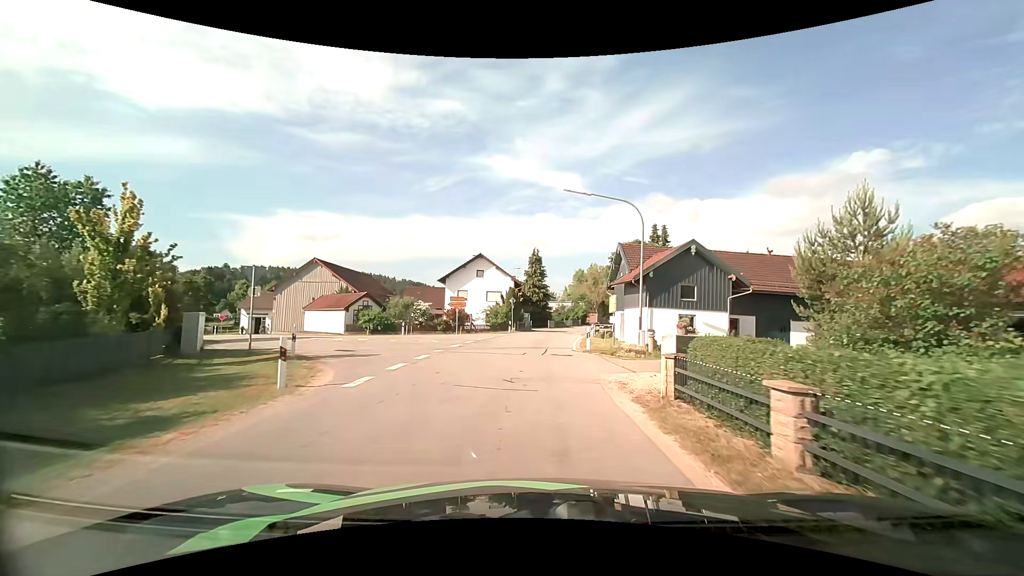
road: tertiary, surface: asphalt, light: Day
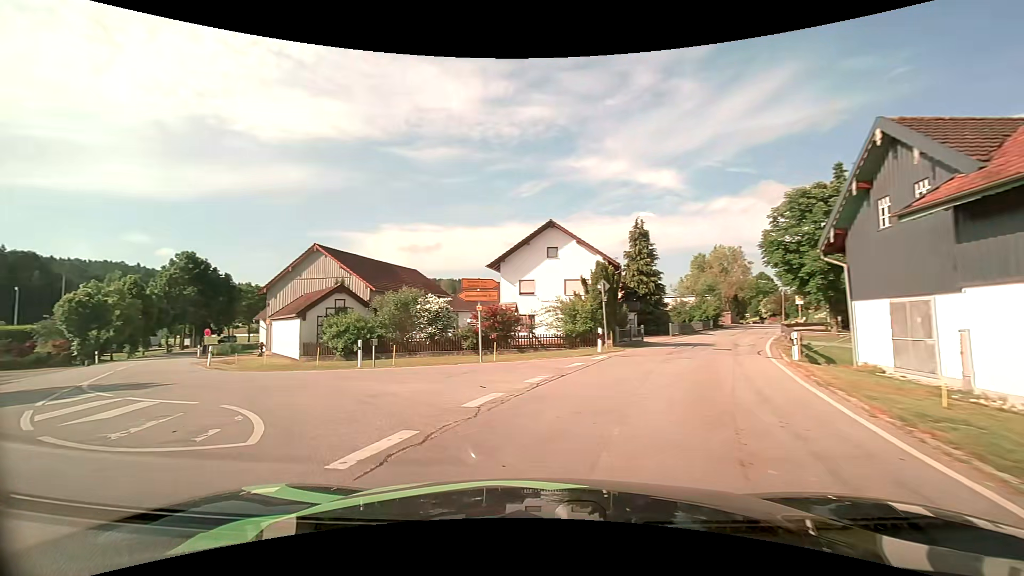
(-0.3, +20.4) m; -11°
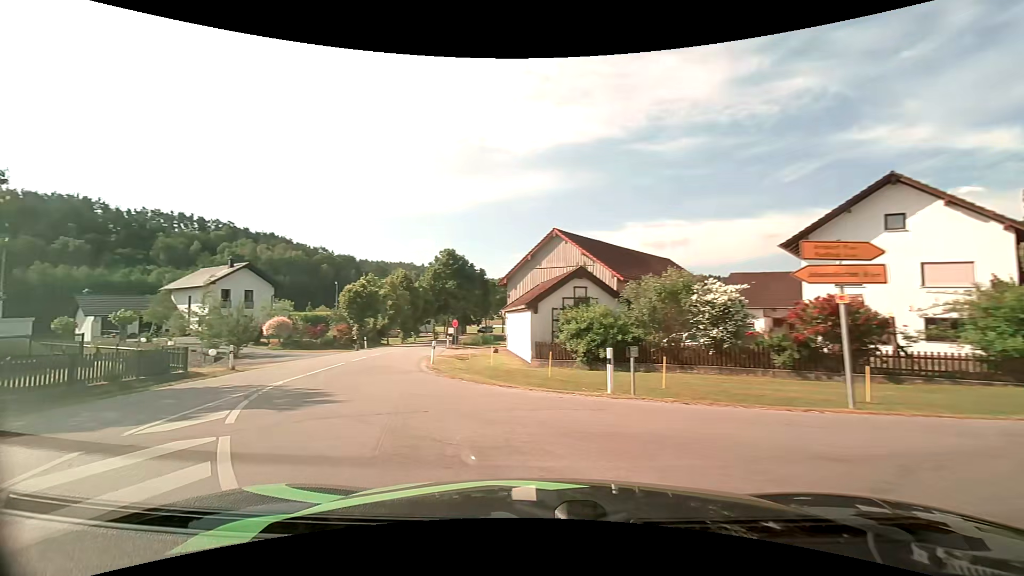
(-1.7, +7.0) m; -27°
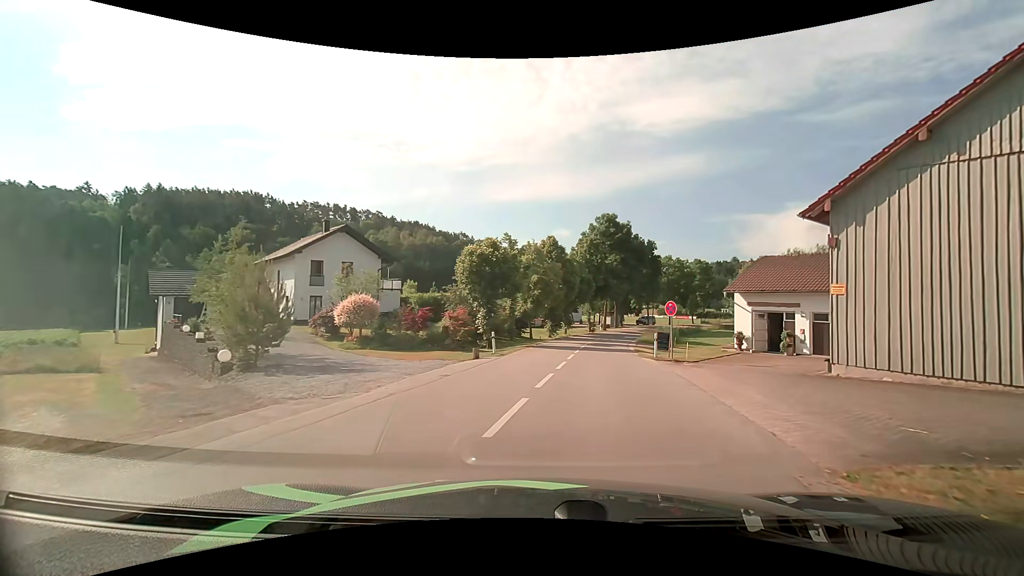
(-6.4, +20.5) m; -17°
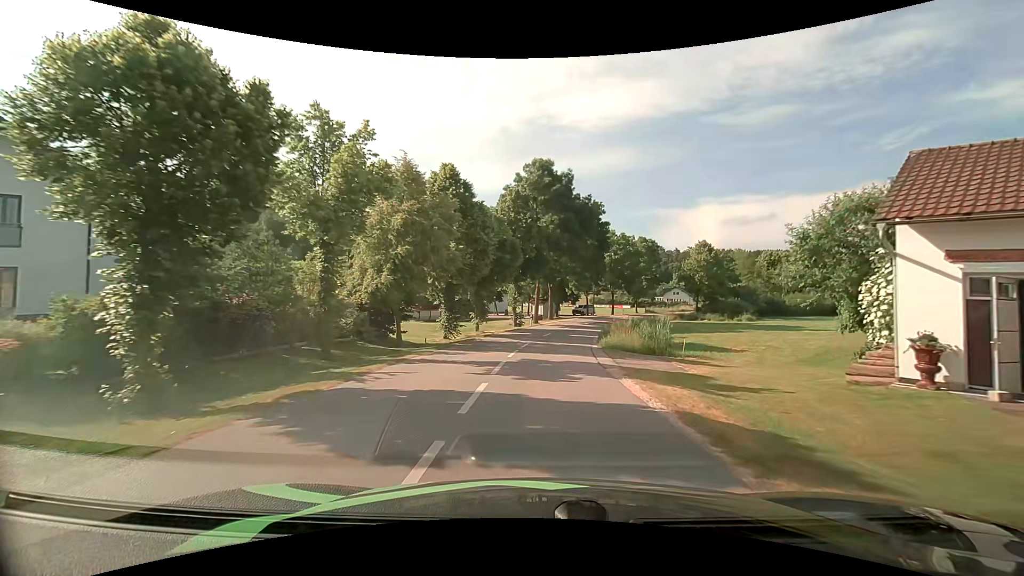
(+2.1, +21.3) m; +8°
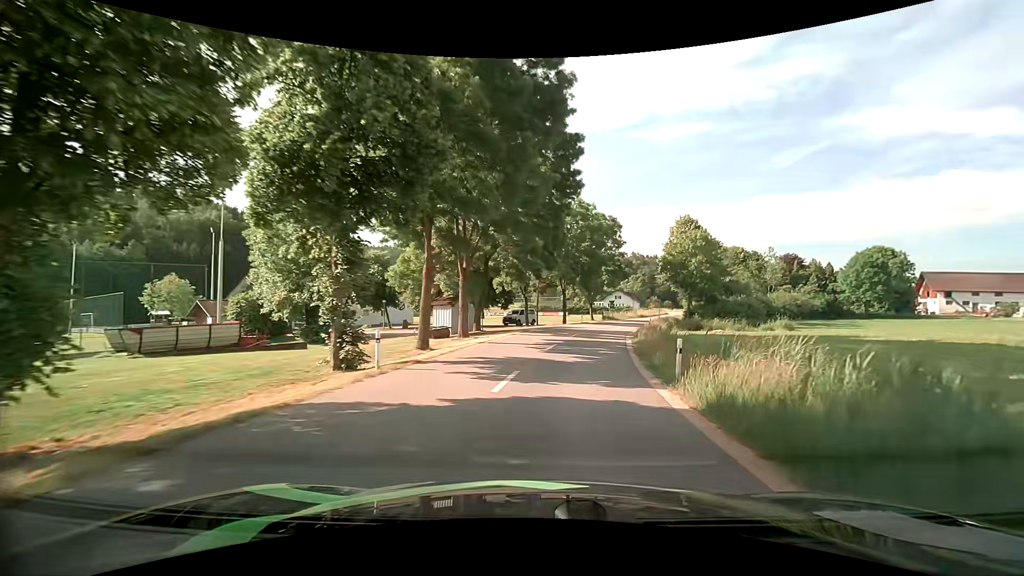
(+1.2, +29.7) m; +7°
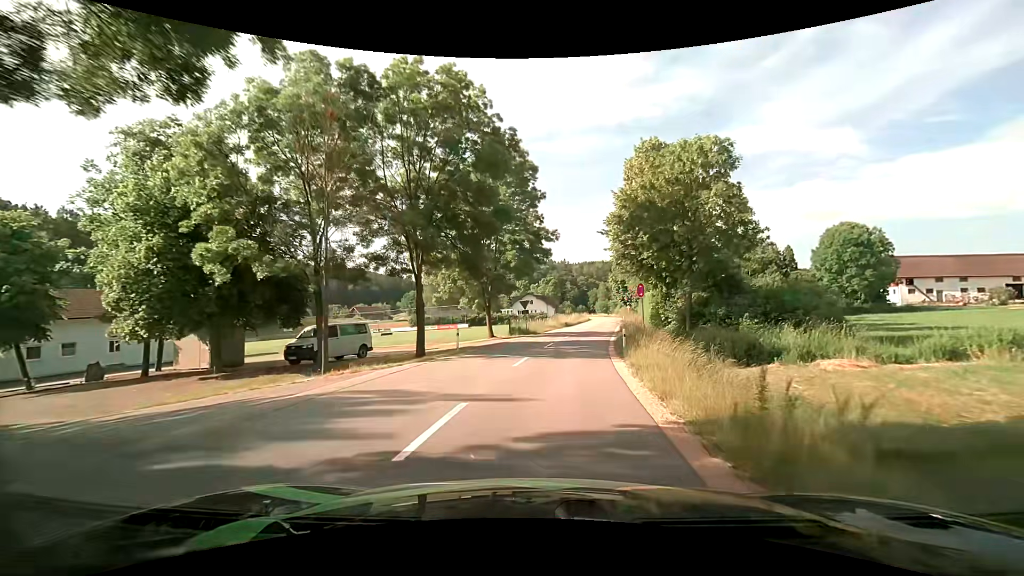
(+4.3, +30.2) m; +11°
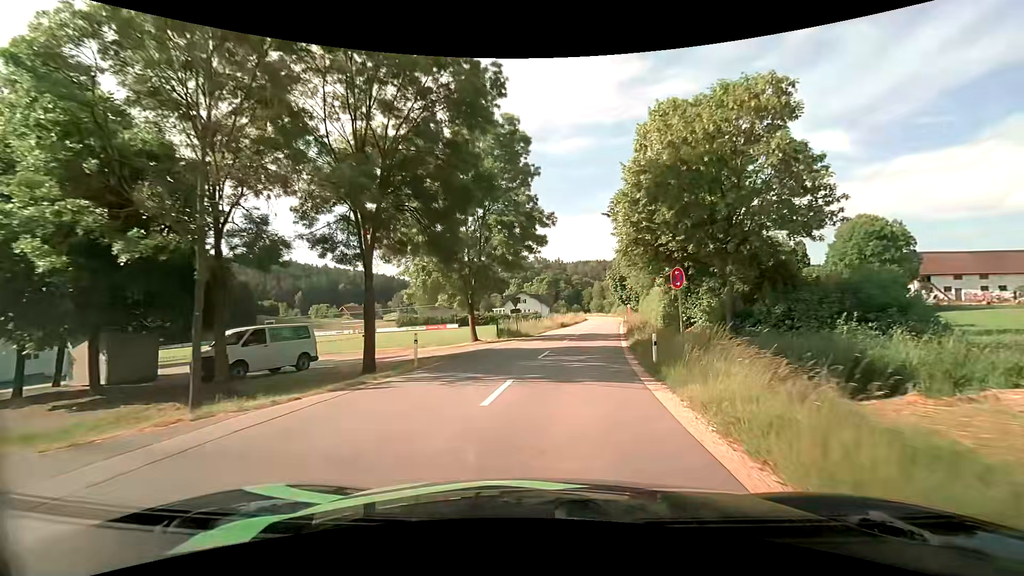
(+0.1, +6.1) m; +1°
(0, +10) (+1, +20) (+2, +30) (+4, +40) (+6, +50) (+8, +59) (+9, +69) (+11, +79) (+12, +89) (+13, +99) m
